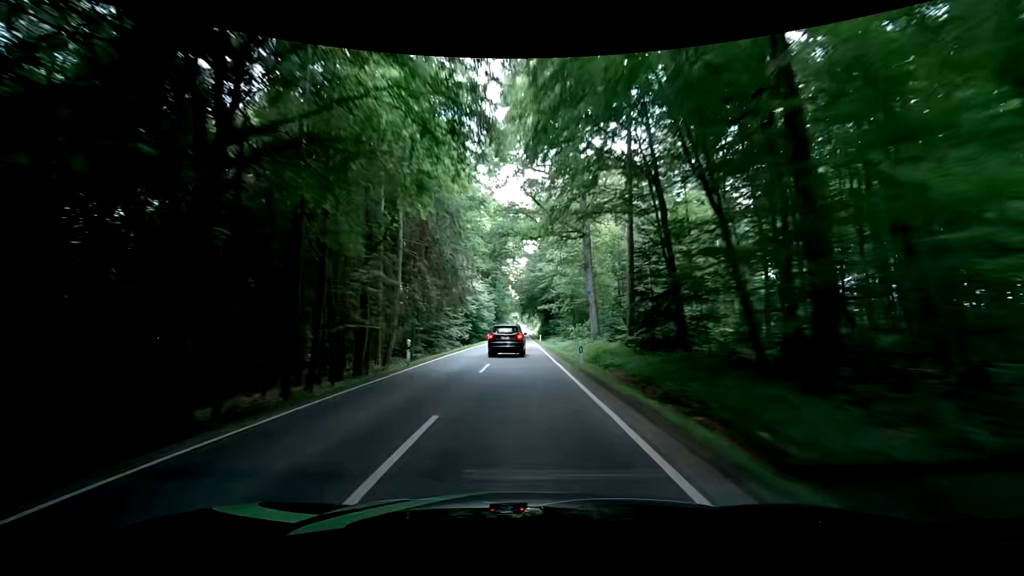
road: secondary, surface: asphalt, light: Day
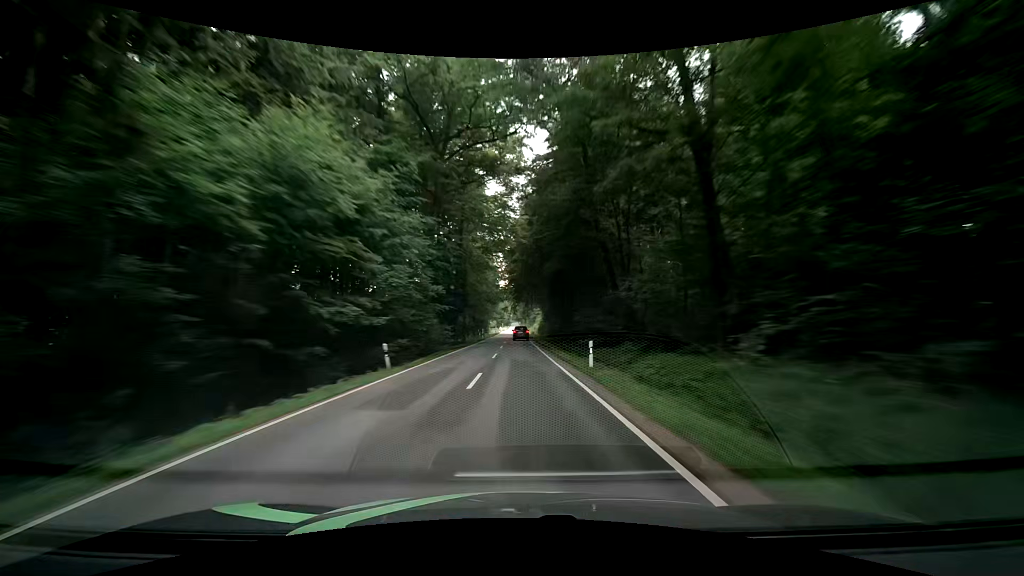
(-0.1, +52.8) m; +1°
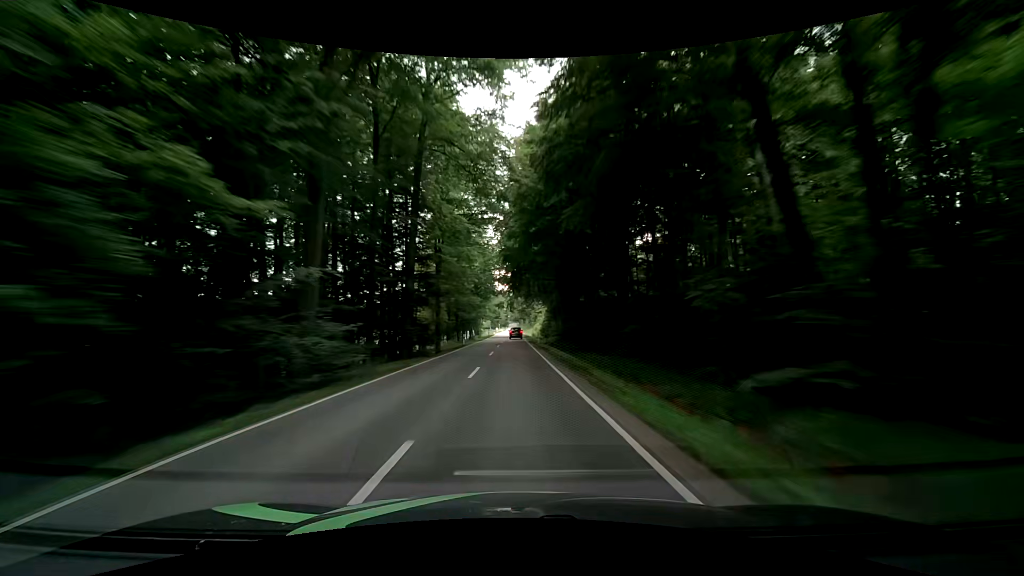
(-0.1, +21.6) m; 0°
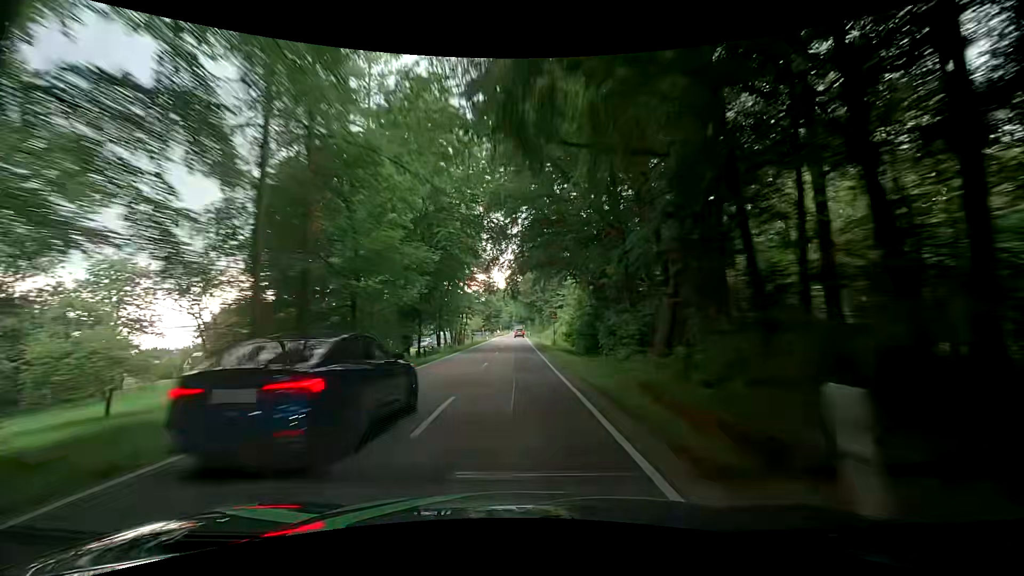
(-0.3, +43.9) m; -1°
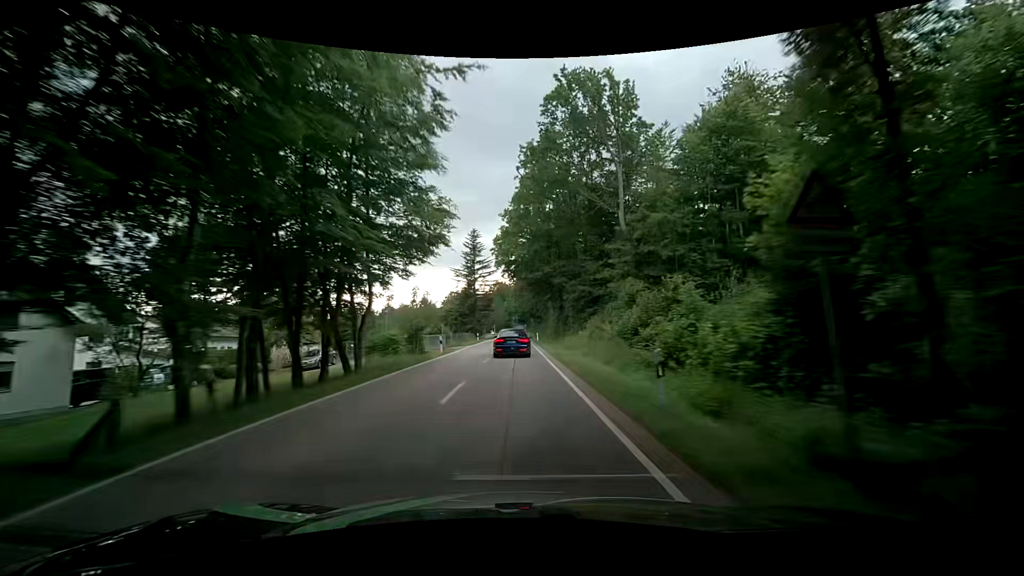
(0.0, +45.4) m; -1°
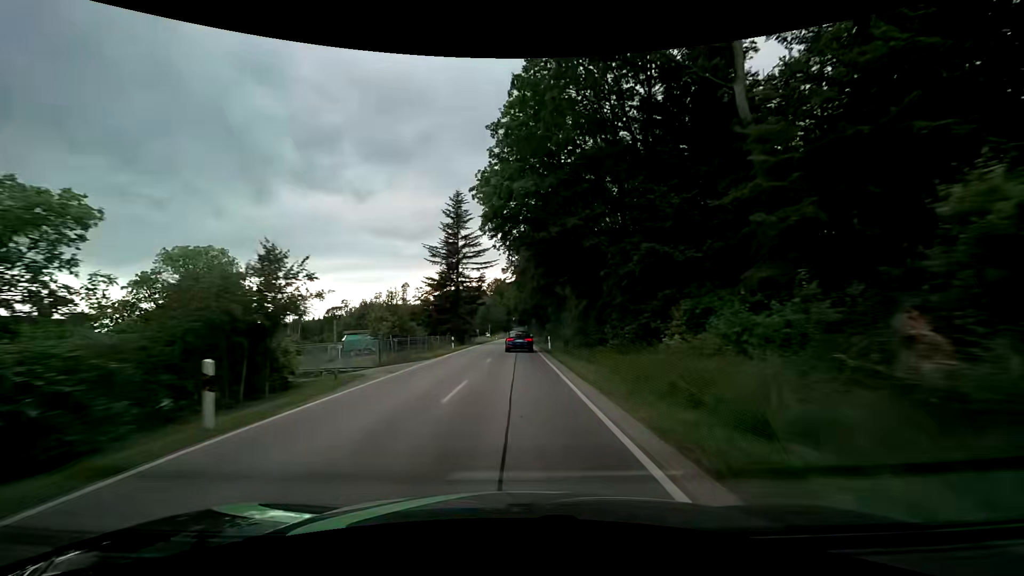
(+0.1, +23.1) m; +1°
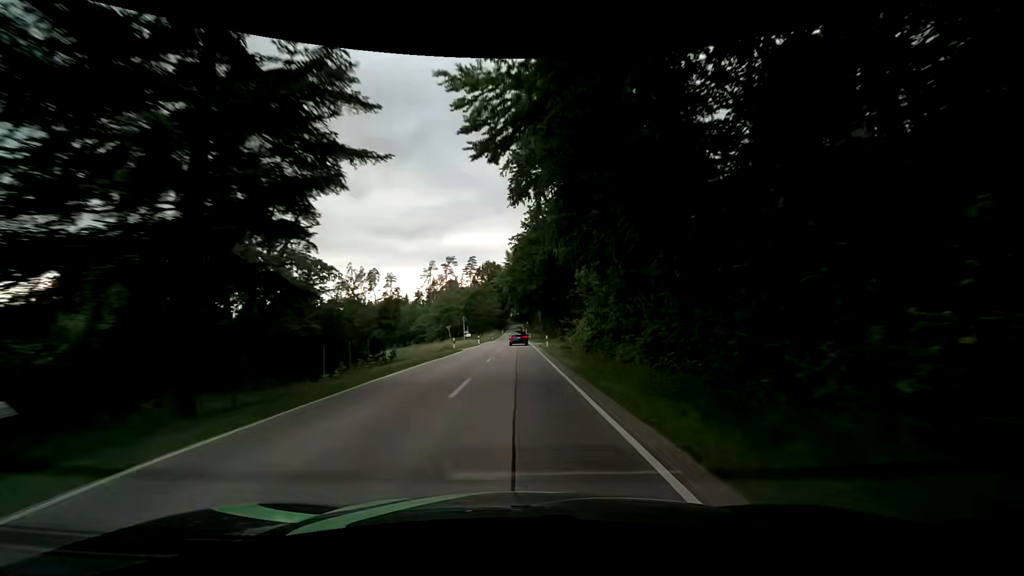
(-0.2, +47.2) m; 0°
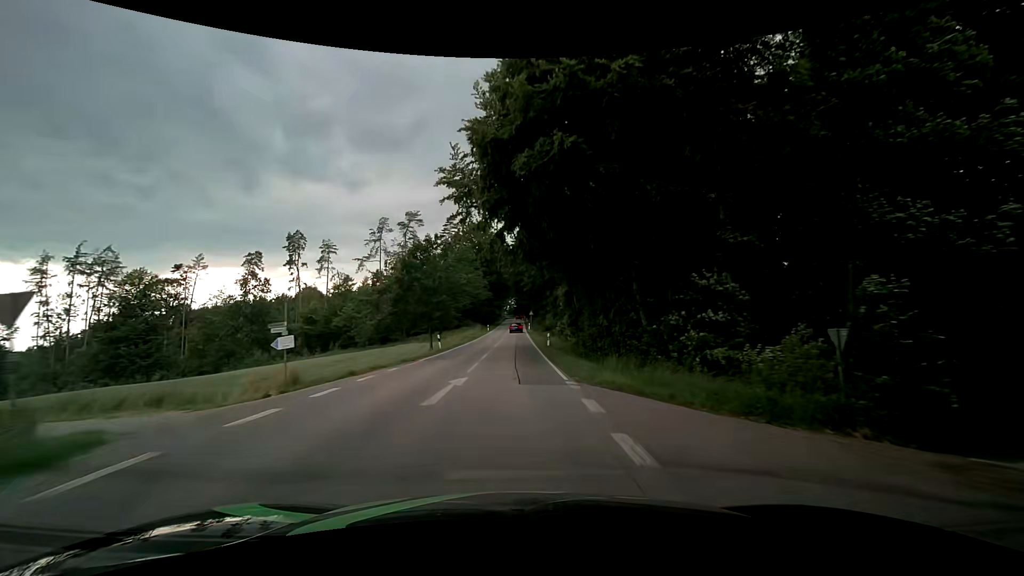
(0.0, +60.5) m; 0°
(0, +10) (0, +20) (0, +30) (0, +40) (0, +50) (0, +60) (0, +70) (0, +80) (0, +90) (0, +100) m
